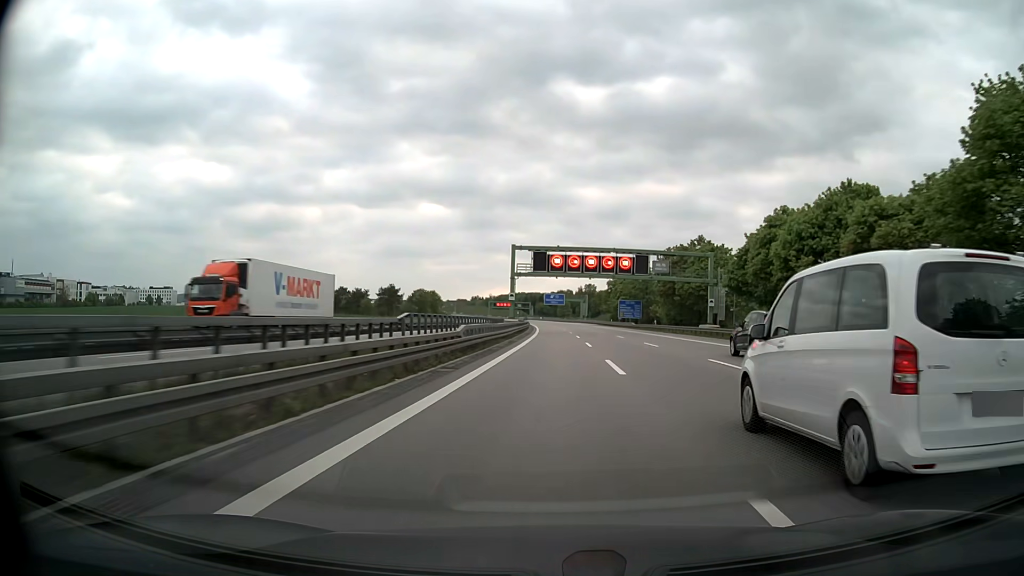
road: motorway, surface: asphalt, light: Day
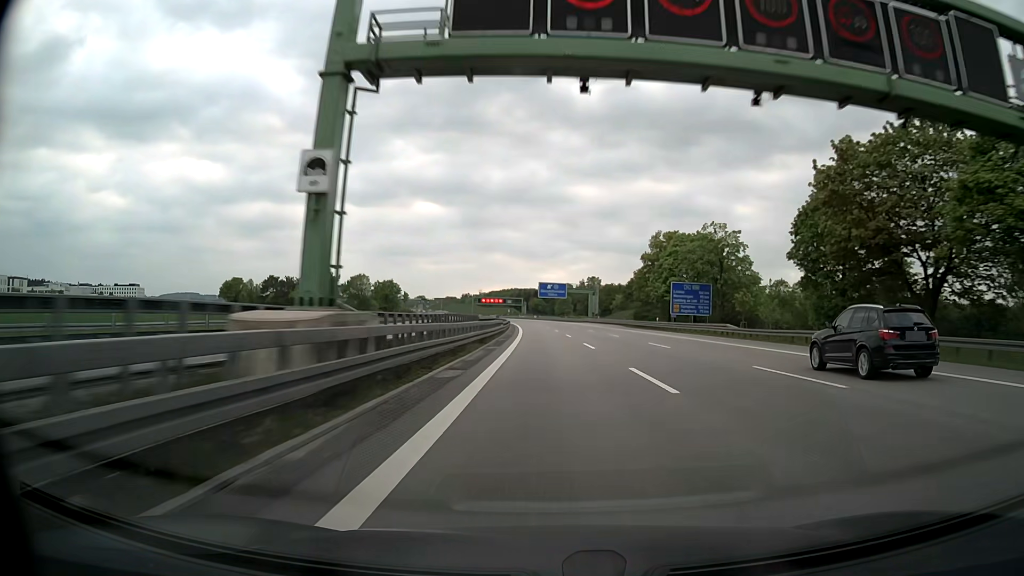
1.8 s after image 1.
(+0.3, +59.0) m; 0°
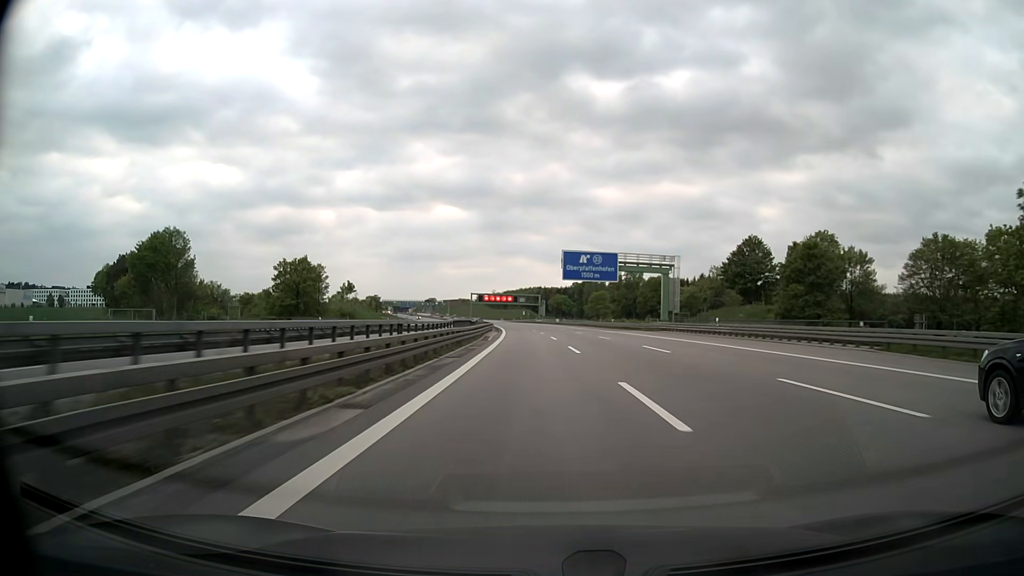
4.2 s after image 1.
(-0.8, +77.0) m; -2°
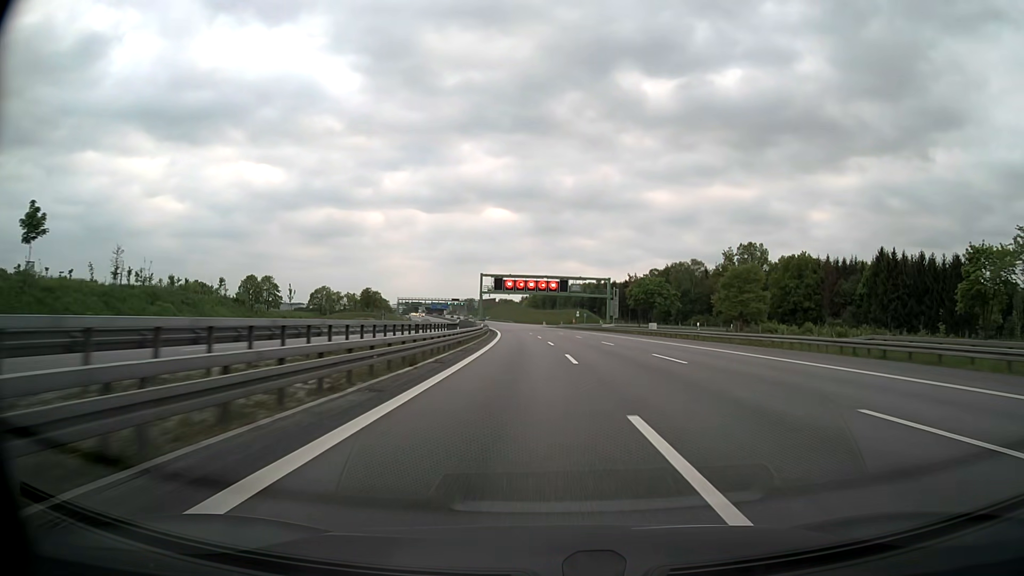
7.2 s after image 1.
(-4.0, +95.5) m; -4°
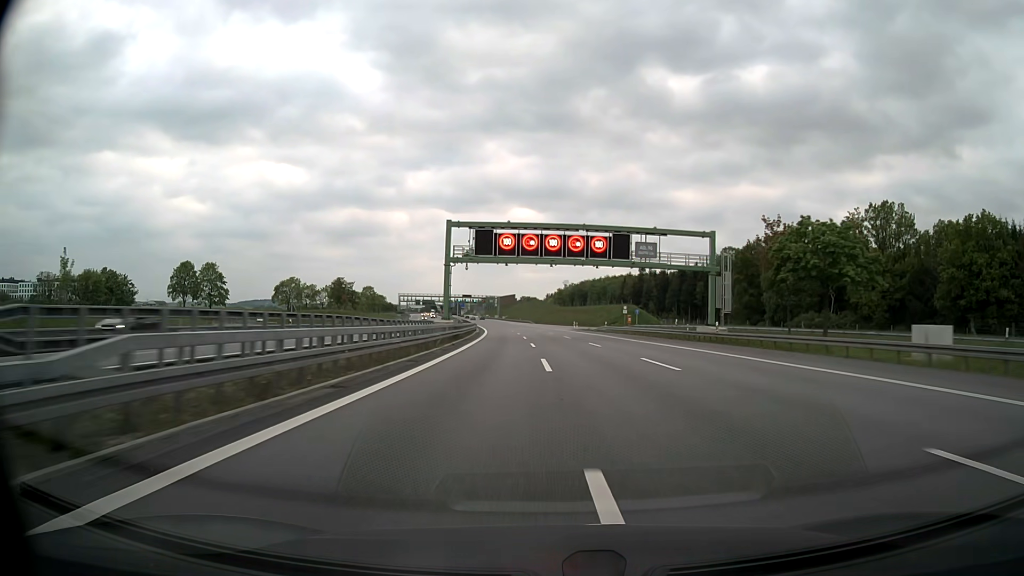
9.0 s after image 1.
(-0.9, +58.0) m; -2°
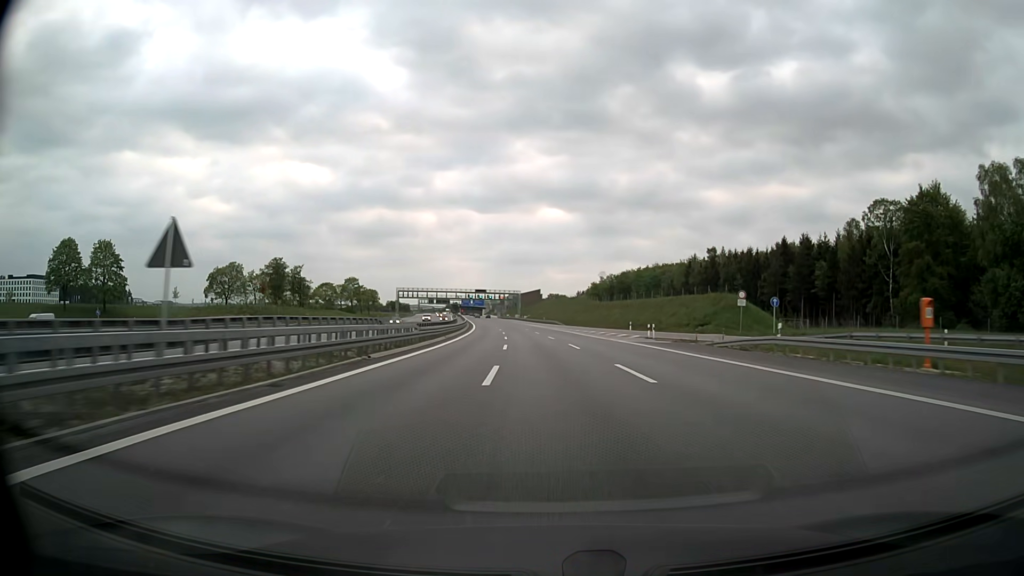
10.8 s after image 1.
(-1.0, +58.5) m; -3°
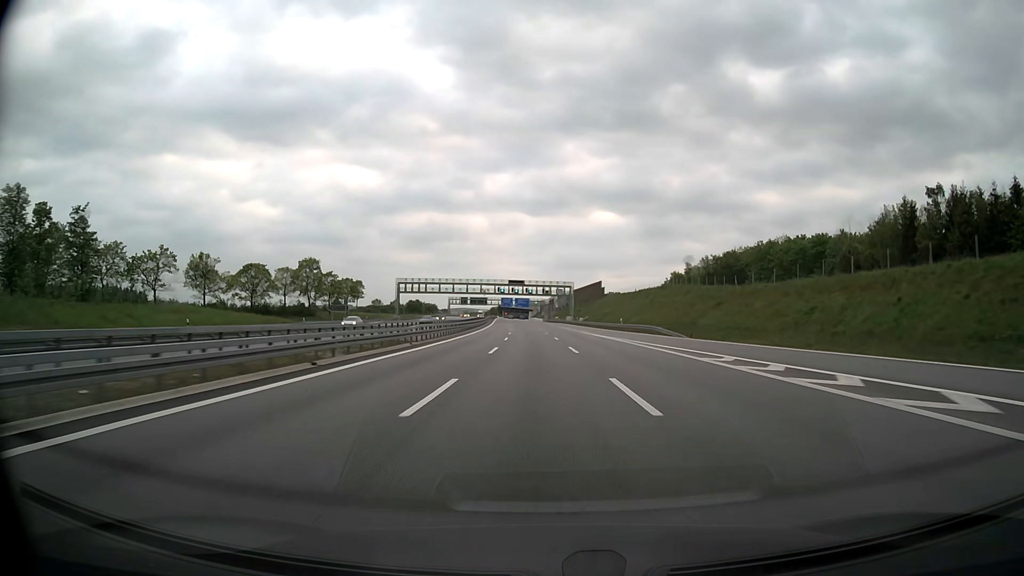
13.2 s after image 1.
(-2.8, +77.7) m; -4°
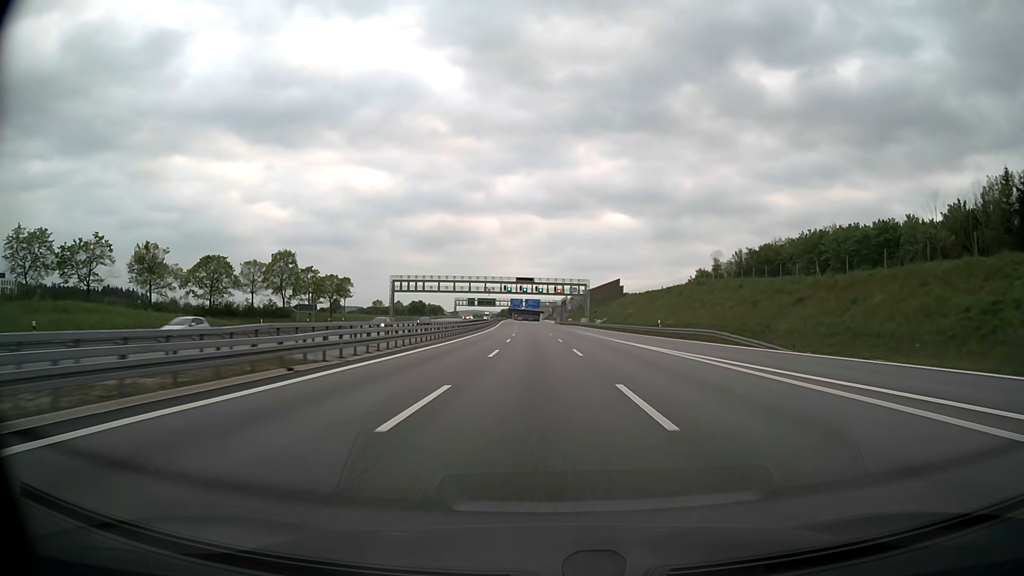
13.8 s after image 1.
(-0.2, +19.4) m; -1°
